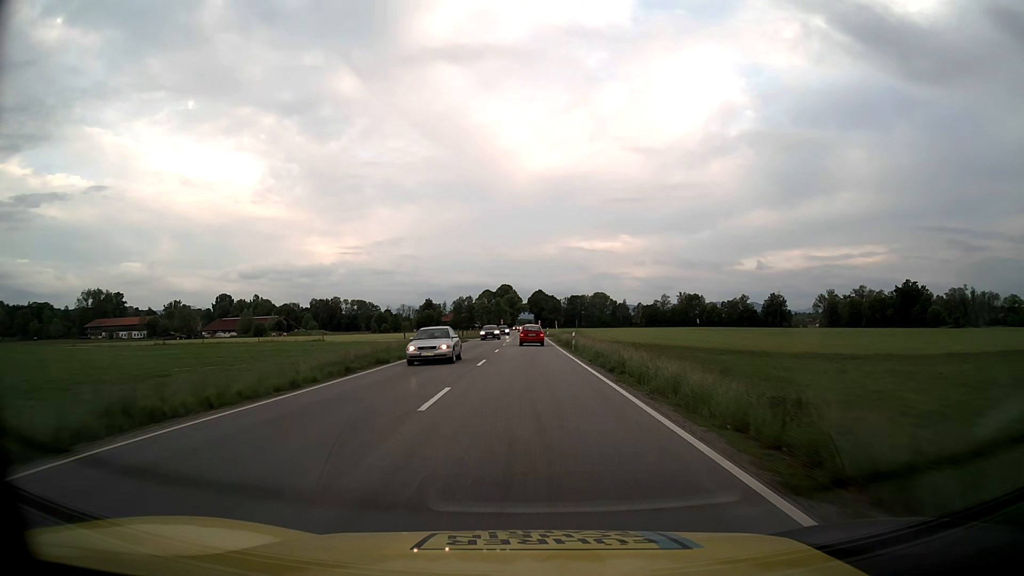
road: primary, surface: asphalt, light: Day
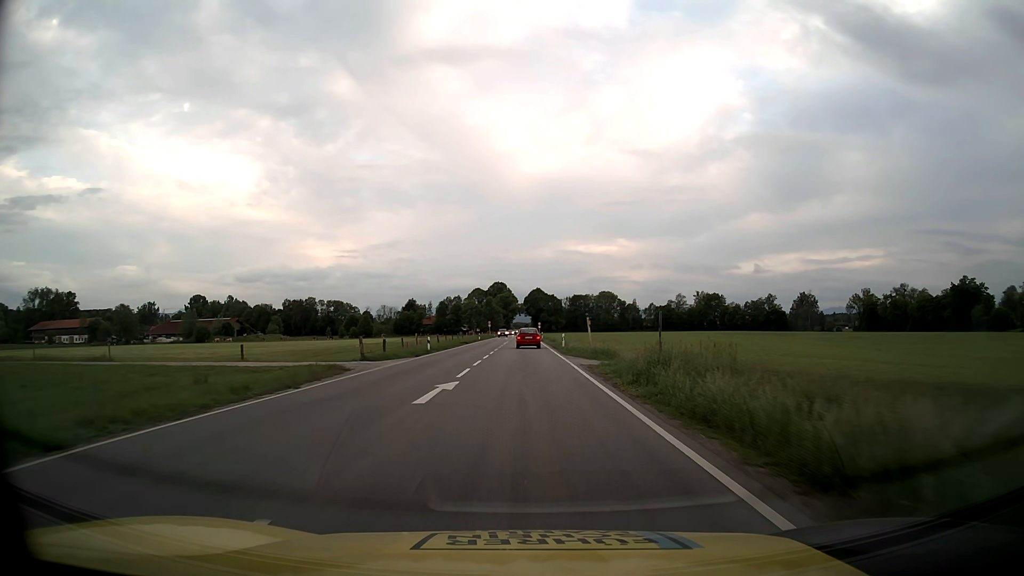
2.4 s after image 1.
(+0.1, +46.3) m; 0°
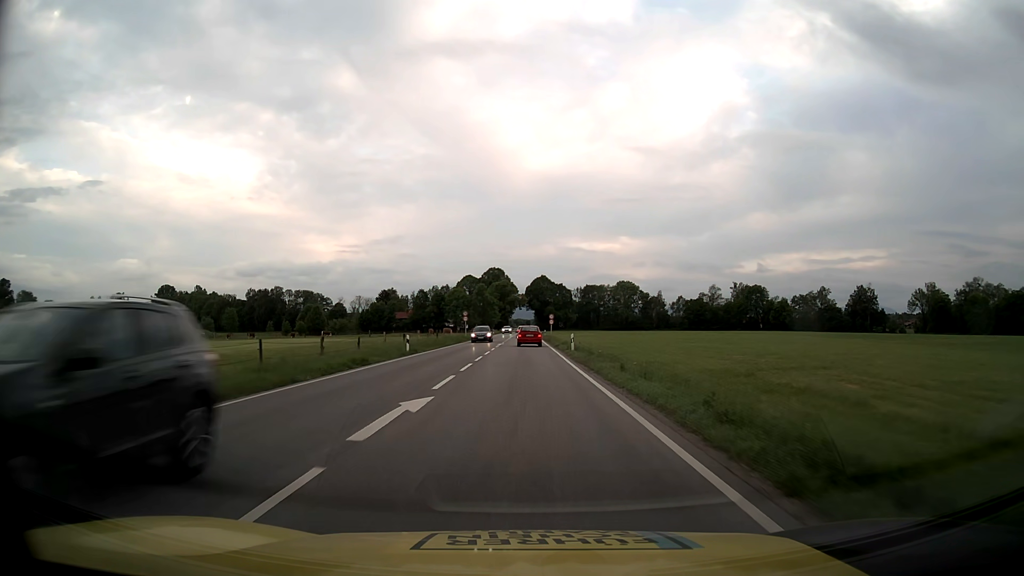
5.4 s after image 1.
(-0.2, +58.4) m; 0°
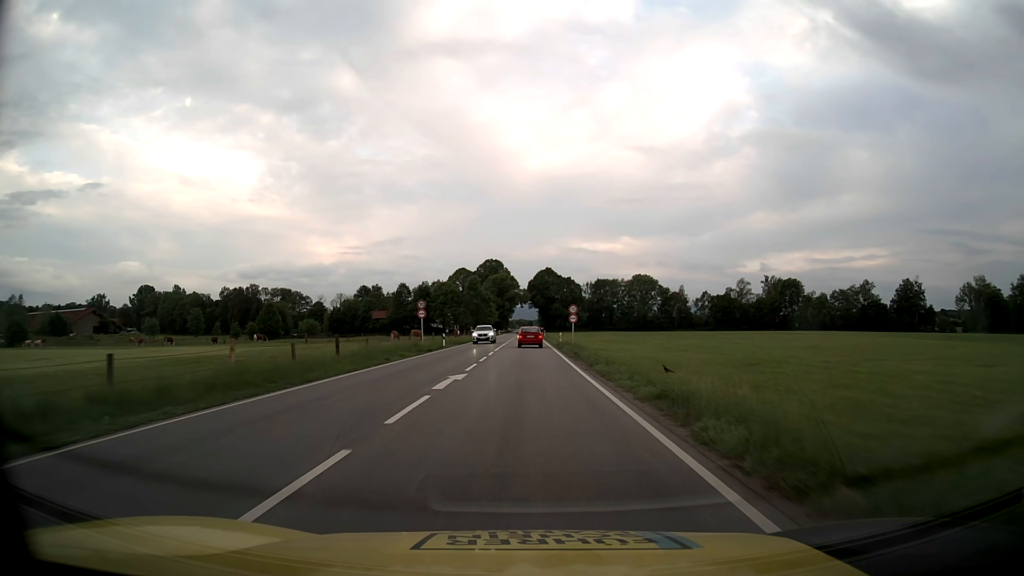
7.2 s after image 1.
(-0.1, +35.0) m; 0°
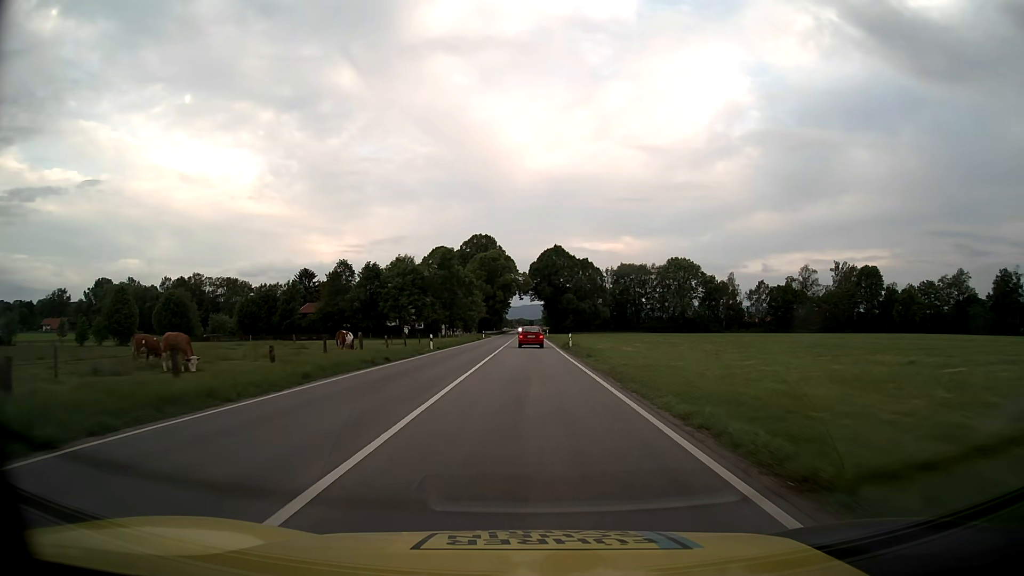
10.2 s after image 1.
(-0.1, +58.0) m; 0°
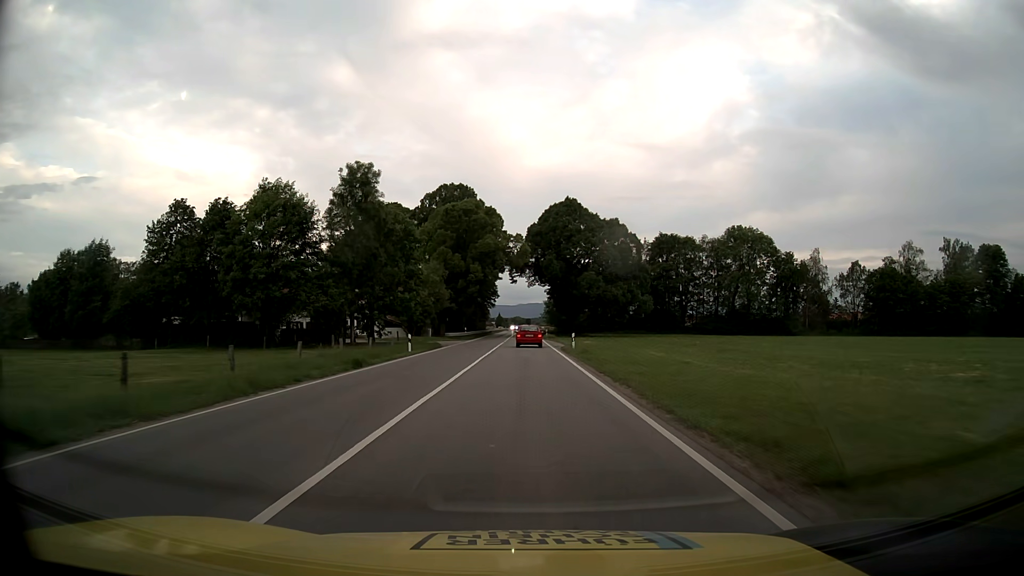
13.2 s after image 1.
(+0.2, +57.1) m; 0°
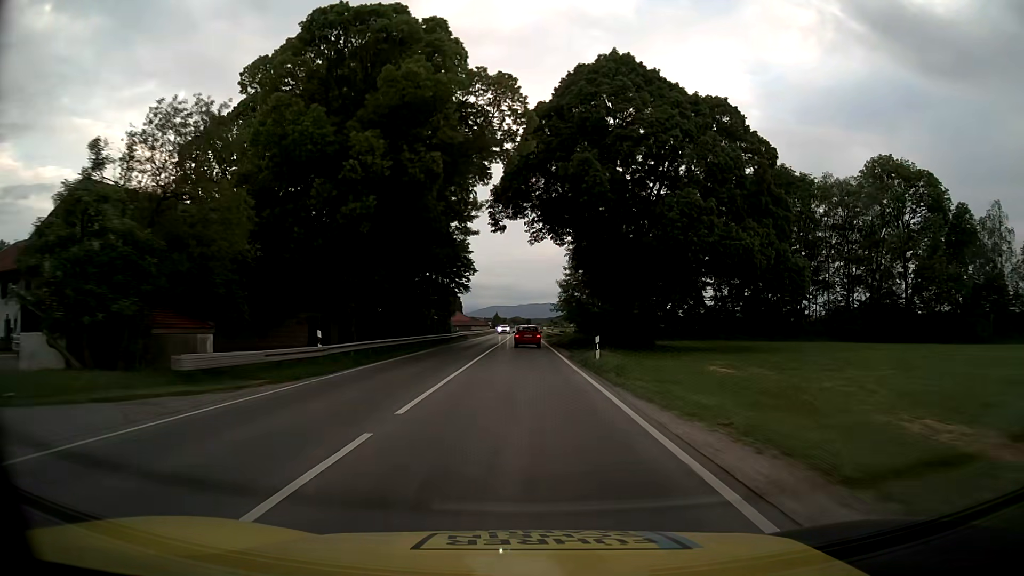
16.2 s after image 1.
(-0.1, +55.6) m; 0°
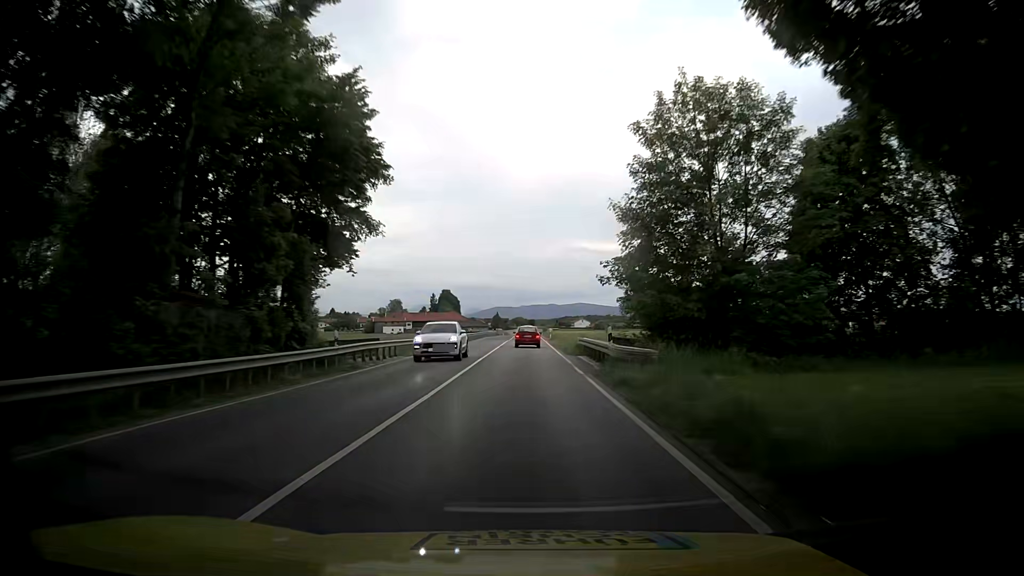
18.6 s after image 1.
(0.0, +44.1) m; 0°
(0, +10) (0, +20) (0, +30) (0, +40) (0, +50) (0, +60) (0, +70) (-1, +80) (-1, +90) (-1, +100) m
